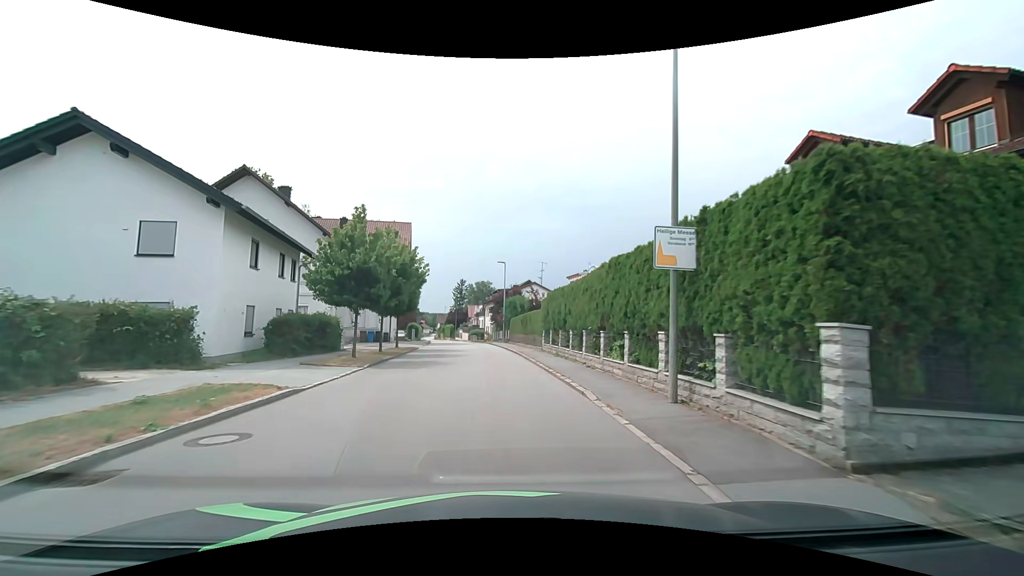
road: secondary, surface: asphalt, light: Day
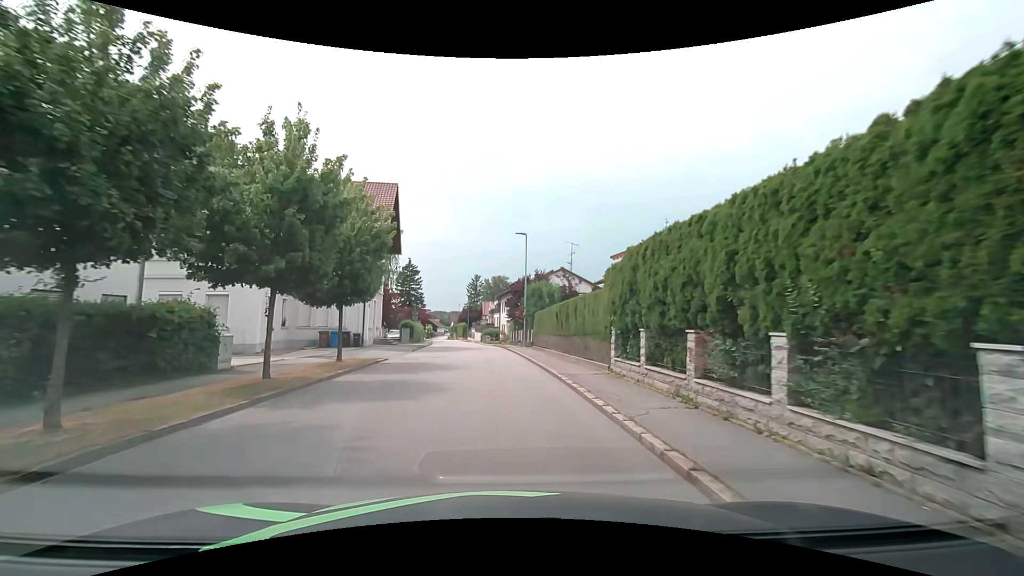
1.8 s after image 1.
(-0.3, +14.3) m; -2°
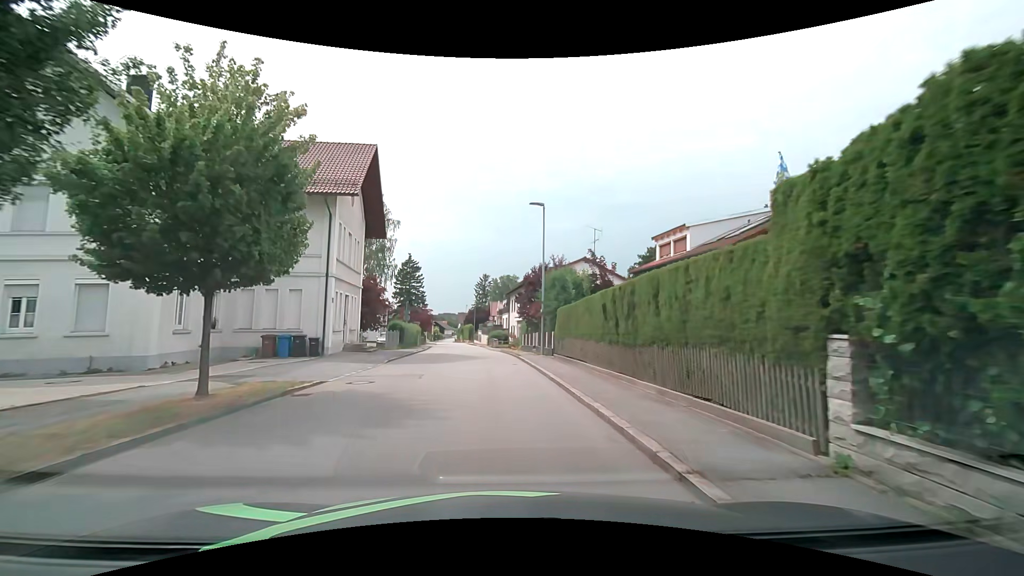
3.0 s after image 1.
(-0.2, +8.8) m; -2°
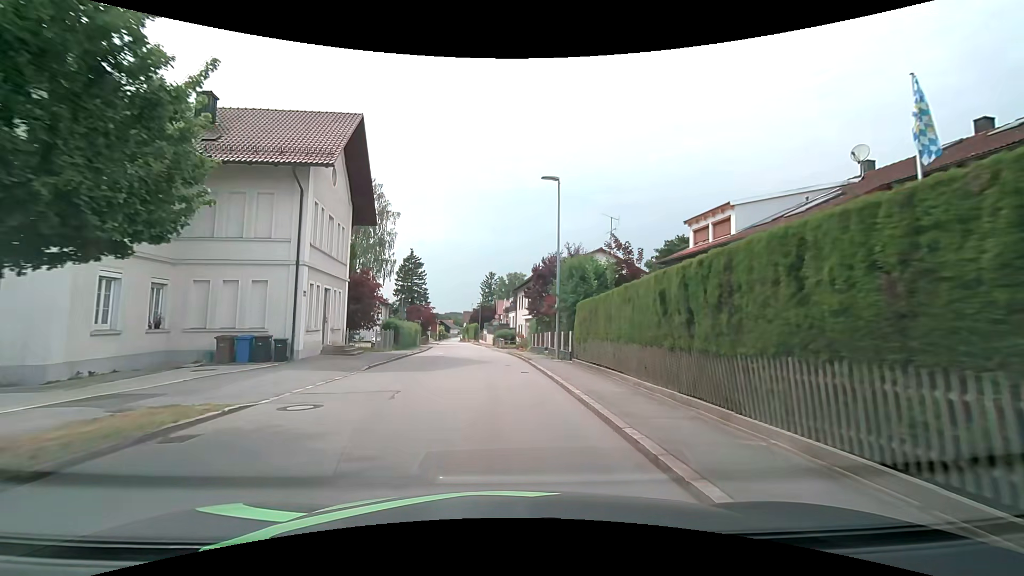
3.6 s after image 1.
(0.0, +4.3) m; 0°
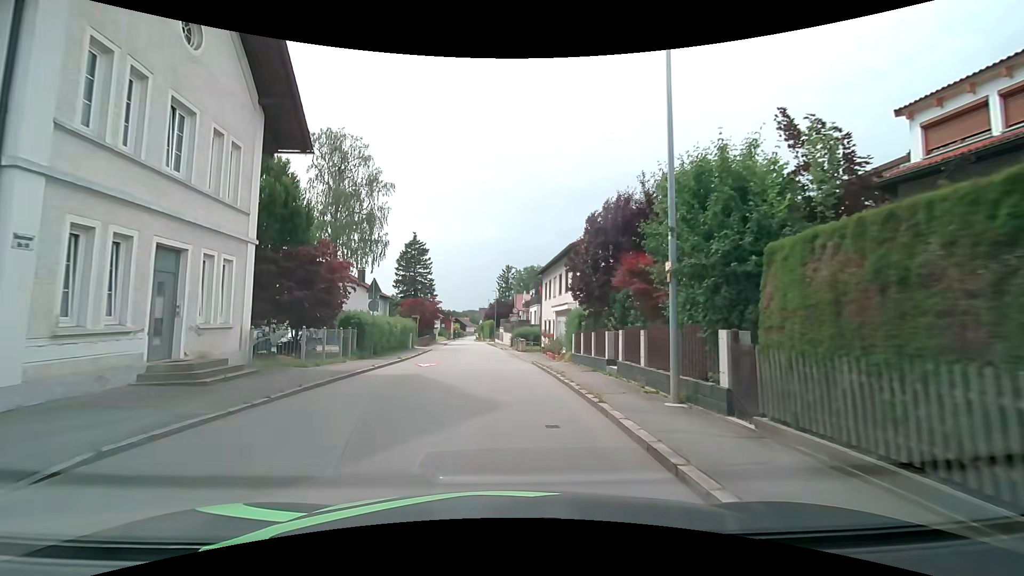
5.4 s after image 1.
(-0.3, +12.9) m; -2°
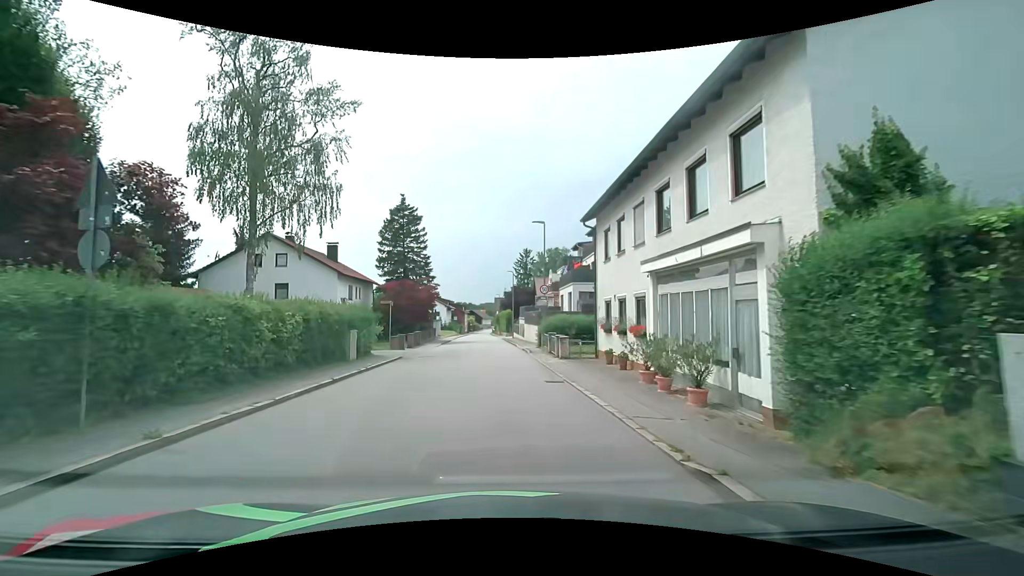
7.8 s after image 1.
(-0.3, +18.0) m; -2°
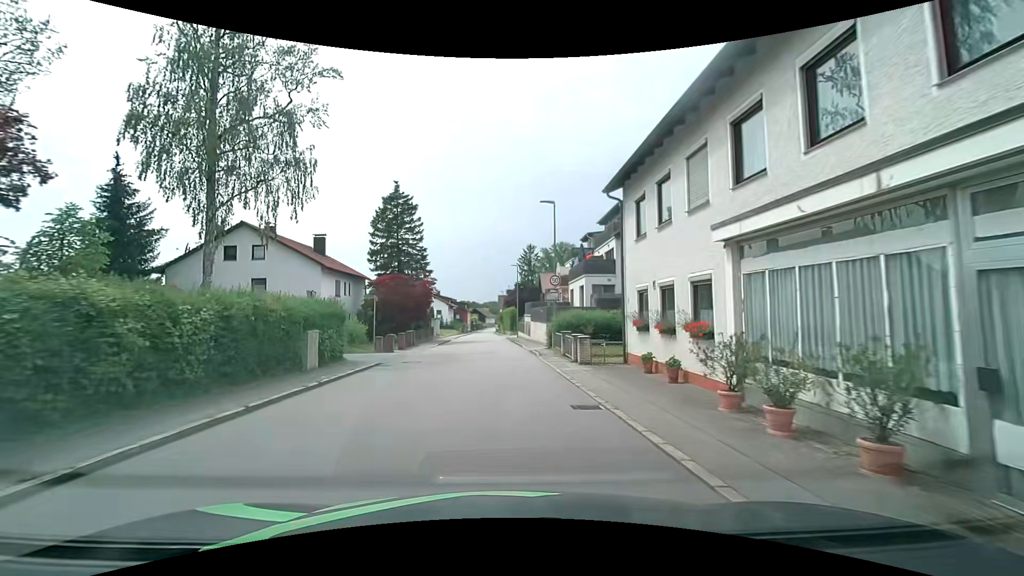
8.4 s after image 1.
(-0.1, +4.5) m; 0°
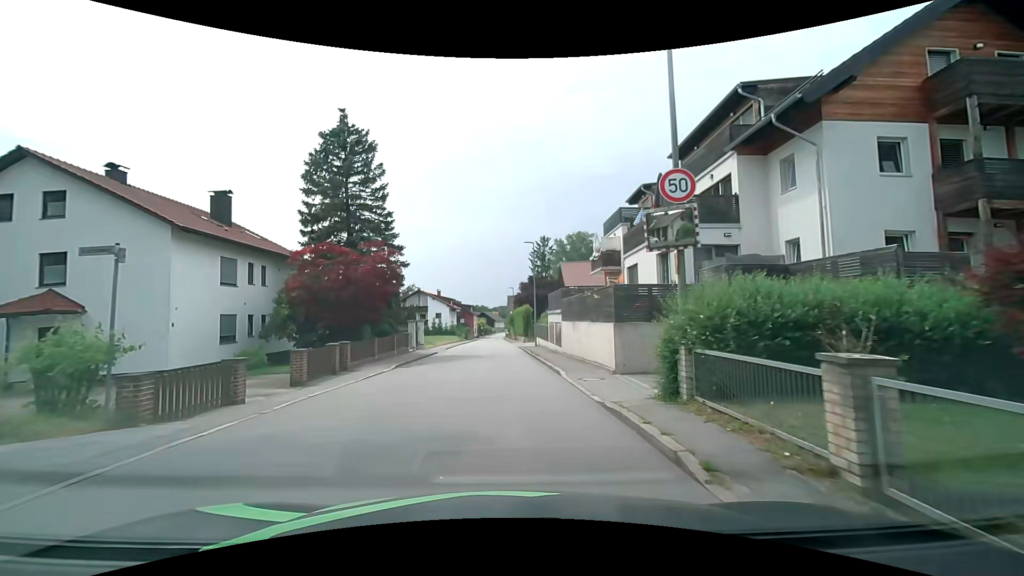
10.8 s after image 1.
(-0.5, +17.8) m; -3°
(0, +10) (0, +20) (0, +30) (0, +40) (0, +50) (-1, +60) (-1, +70) (-1, +80) (-1, +90) (-2, +100) m
